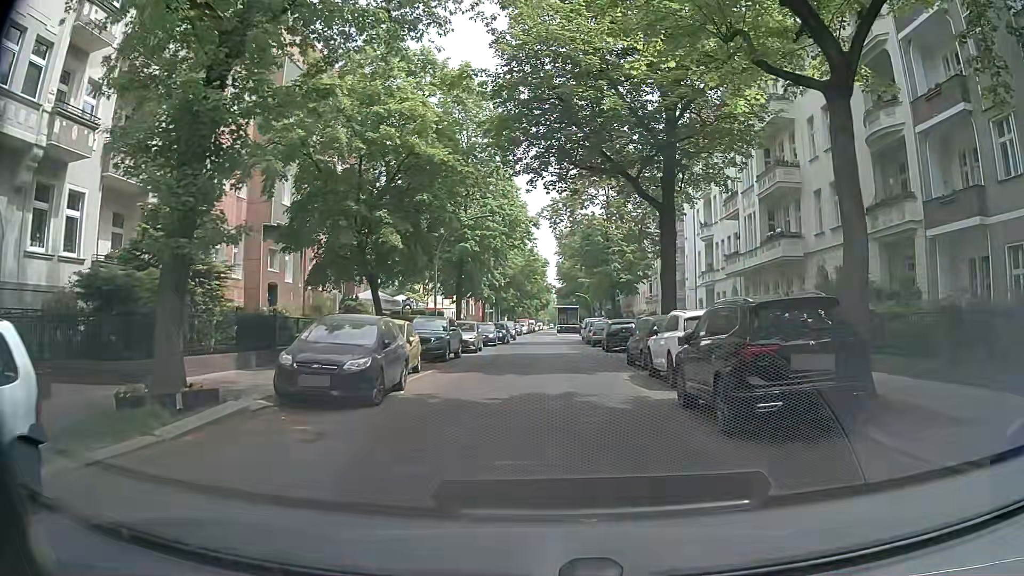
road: residential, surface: asphalt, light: Day
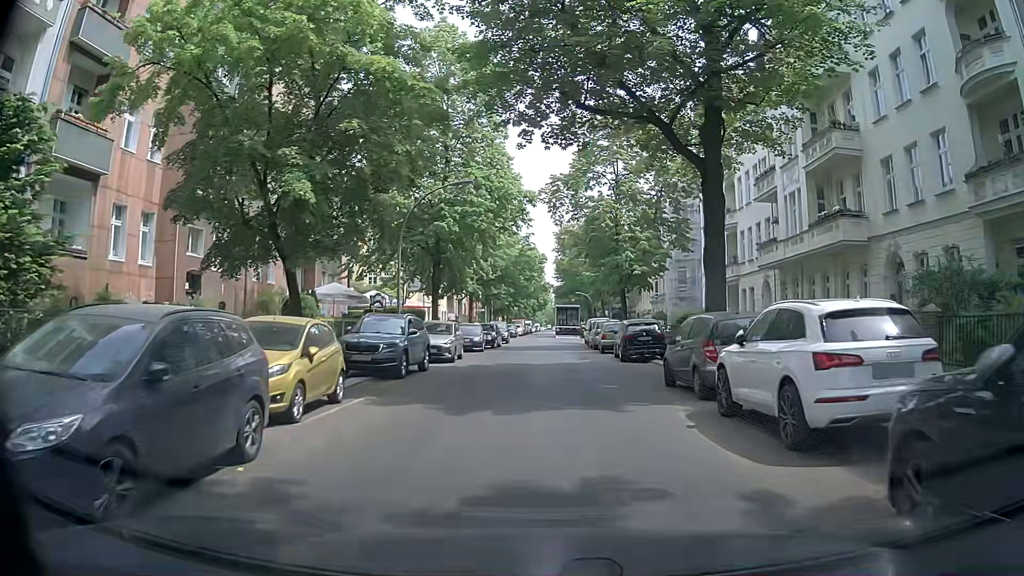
(0.0, +7.4) m; -1°
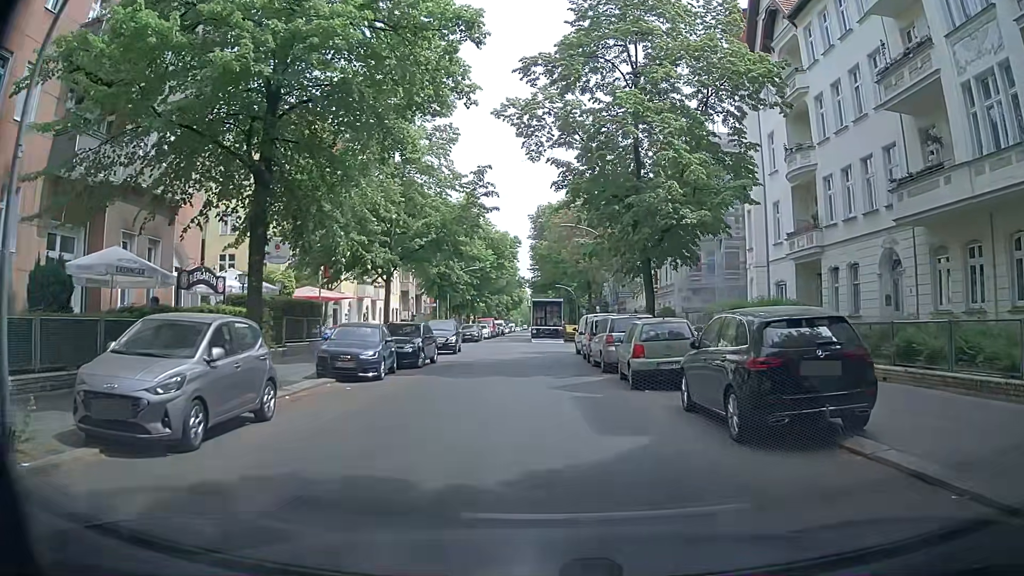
(+0.5, +17.7) m; +1°
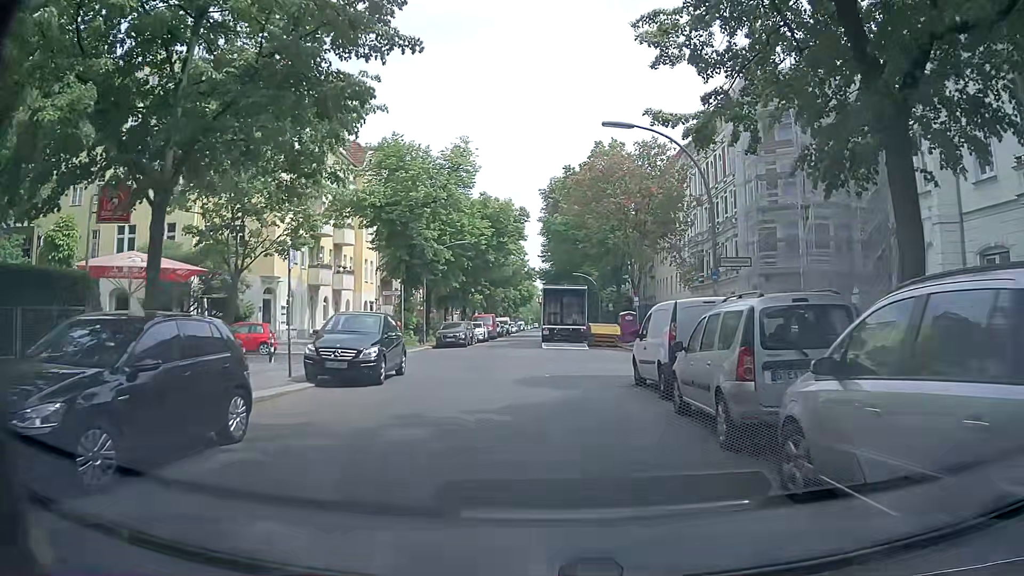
(+0.1, +16.9) m; 0°
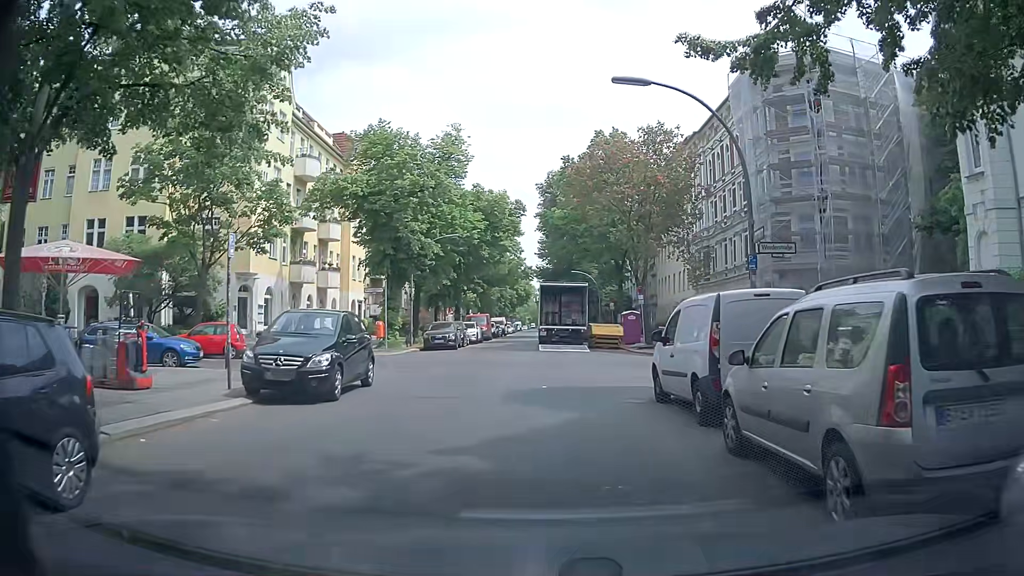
(0.0, +3.1) m; 0°
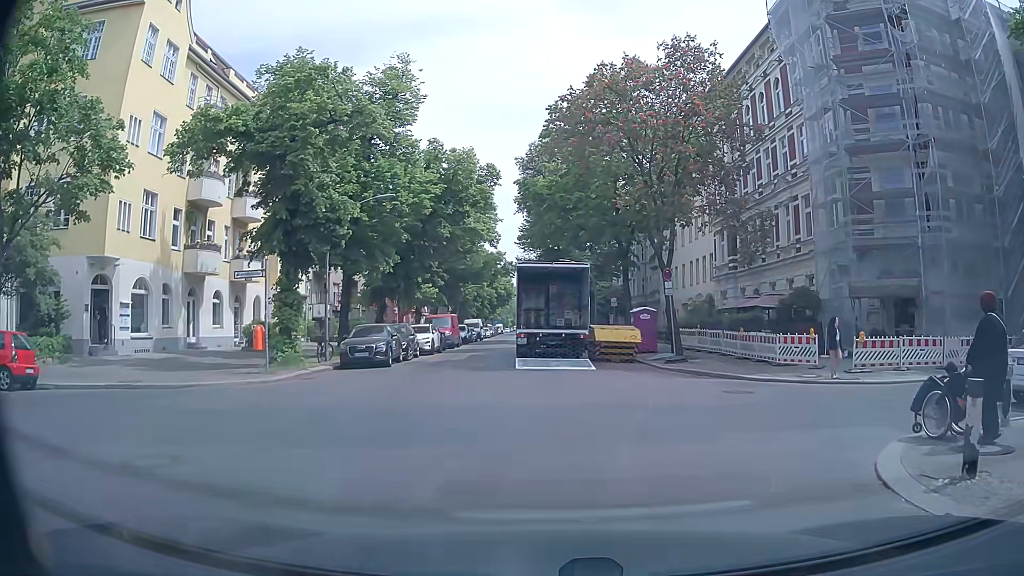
(+0.1, +12.3) m; +3°
